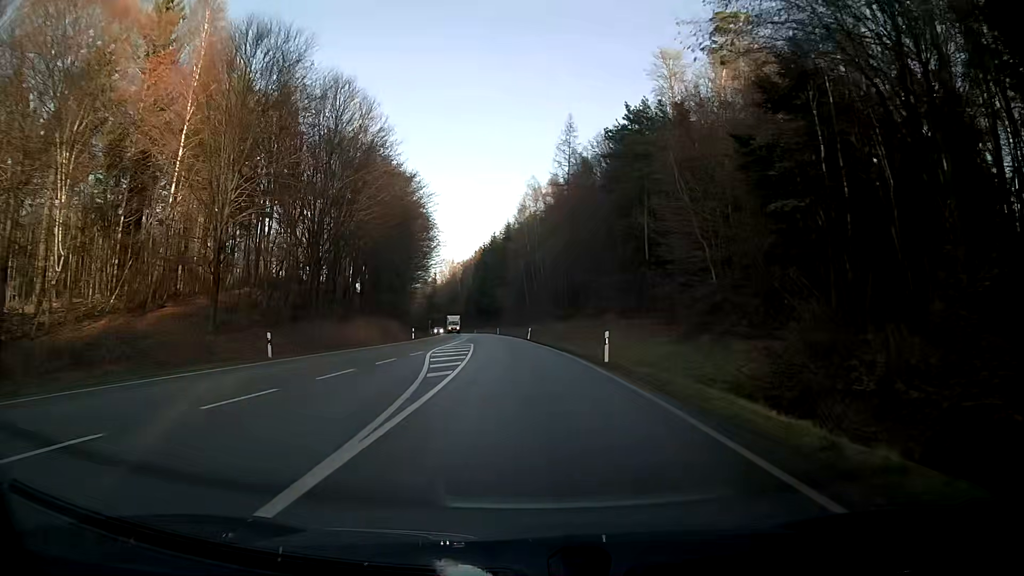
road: secondary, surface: asphalt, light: Day
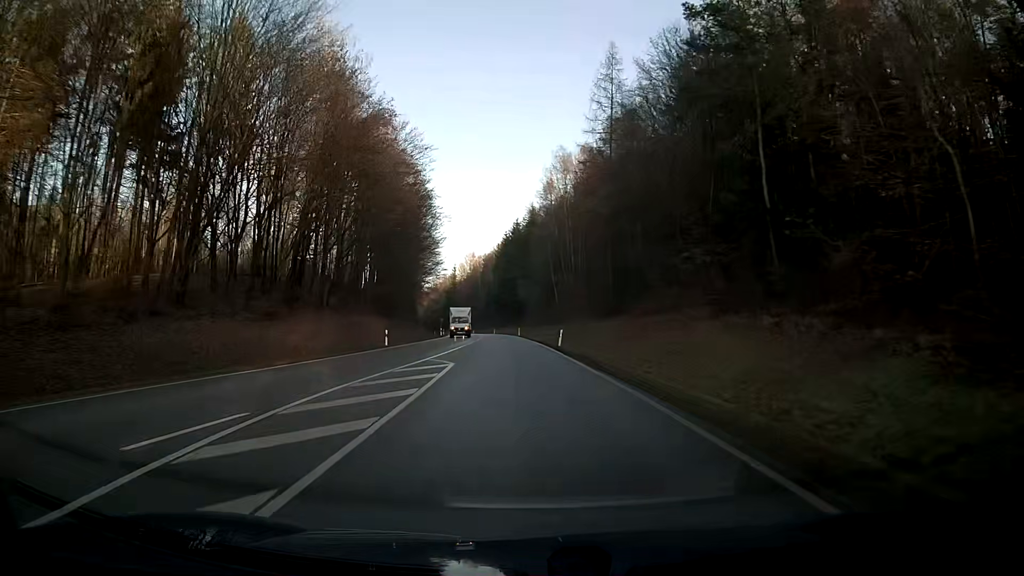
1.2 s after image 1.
(-0.4, +21.4) m; -2°
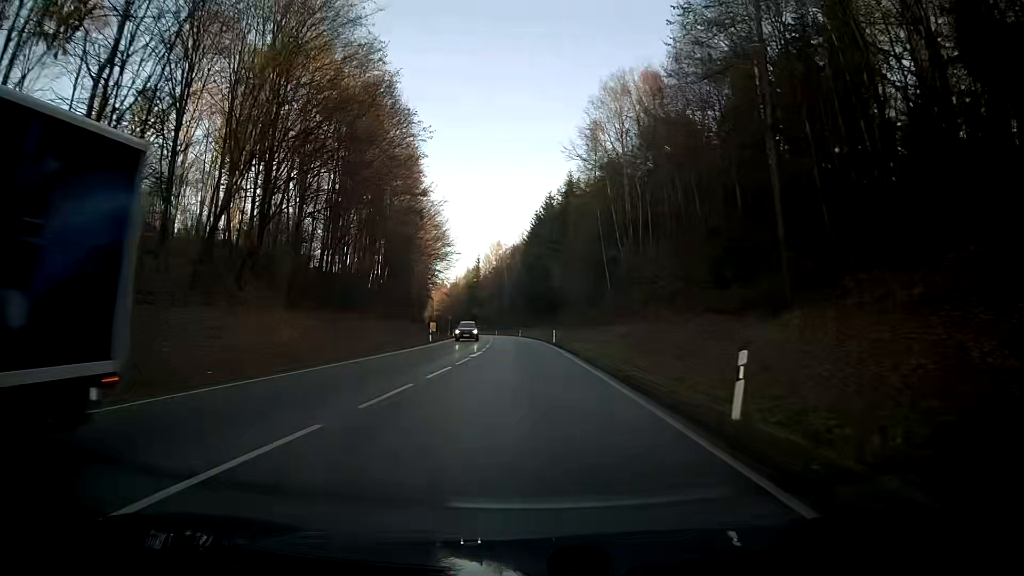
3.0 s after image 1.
(-0.6, +32.3) m; -3°
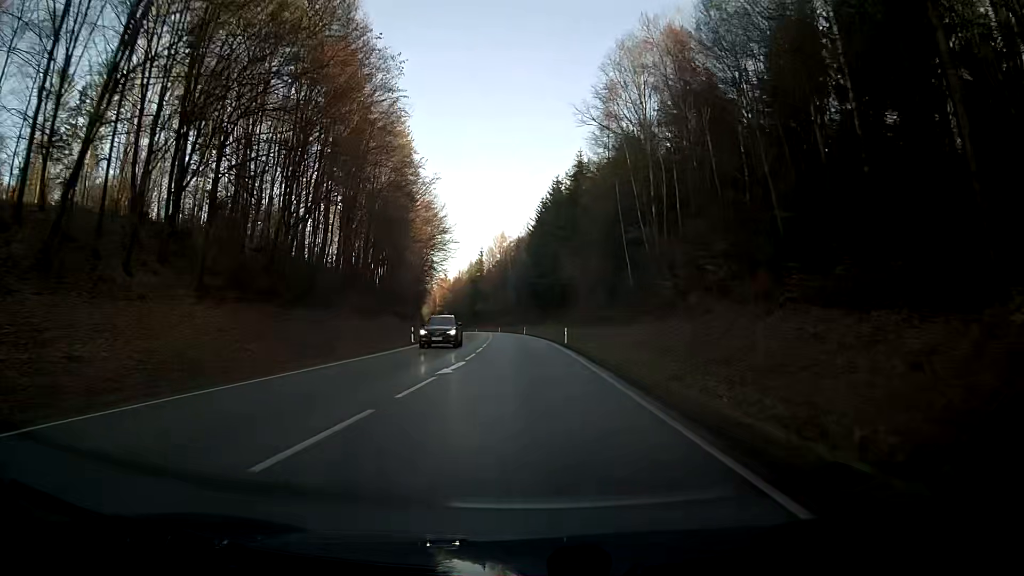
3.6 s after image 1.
(-0.1, +10.8) m; -1°
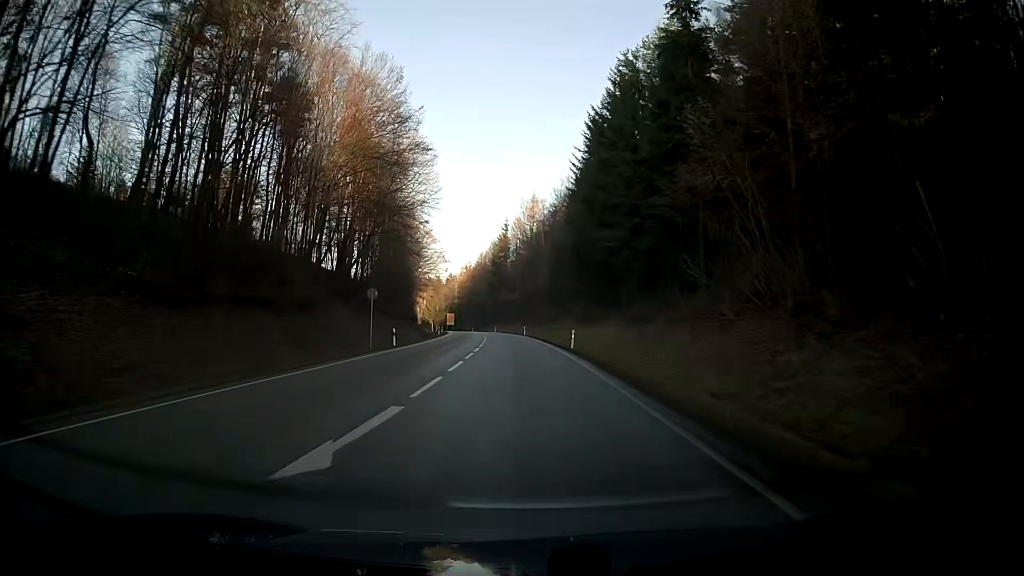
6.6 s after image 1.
(-0.6, +54.1) m; -1°
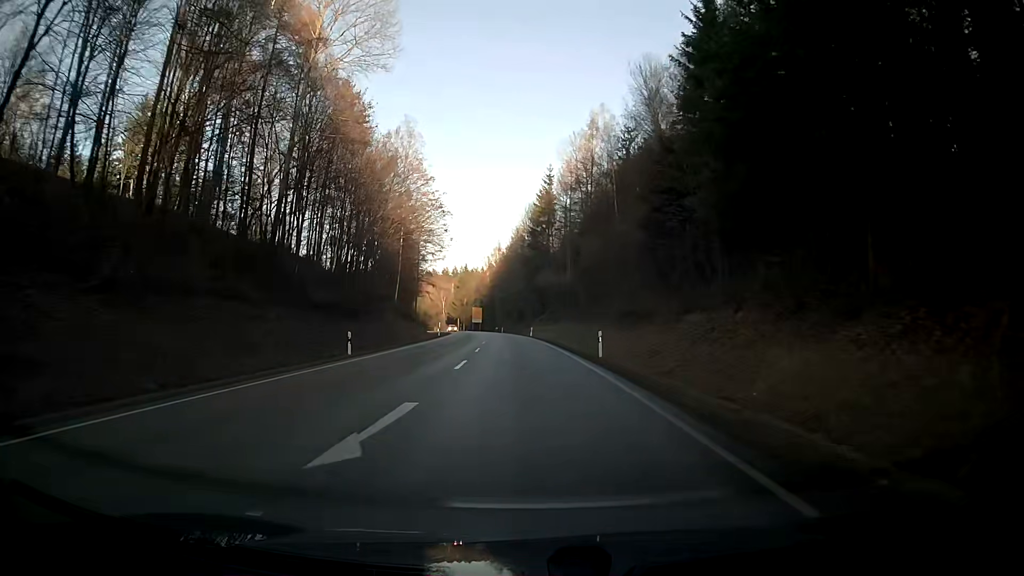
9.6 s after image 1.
(-2.8, +54.0) m; -5°
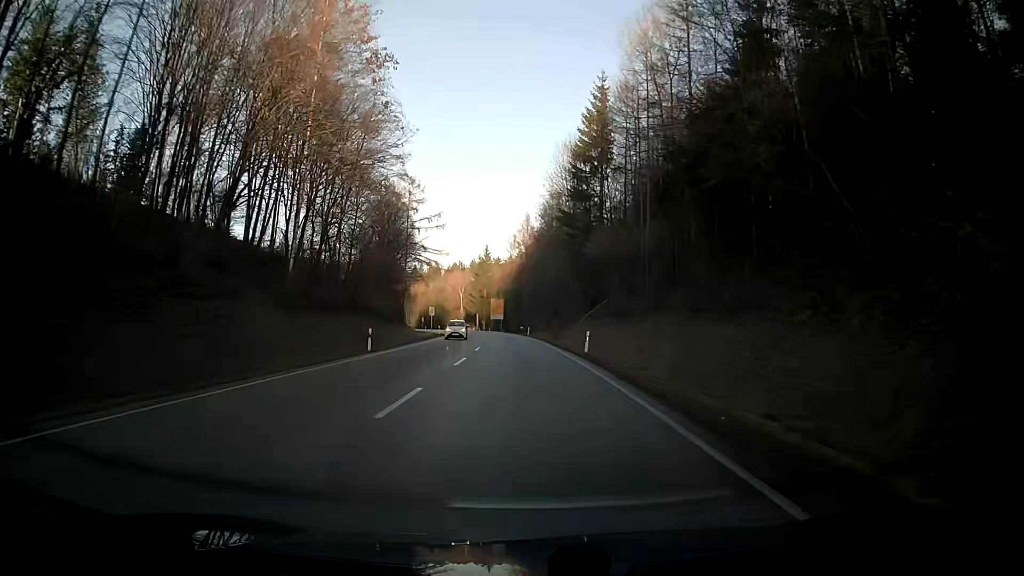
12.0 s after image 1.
(-1.1, +43.2) m; -3°
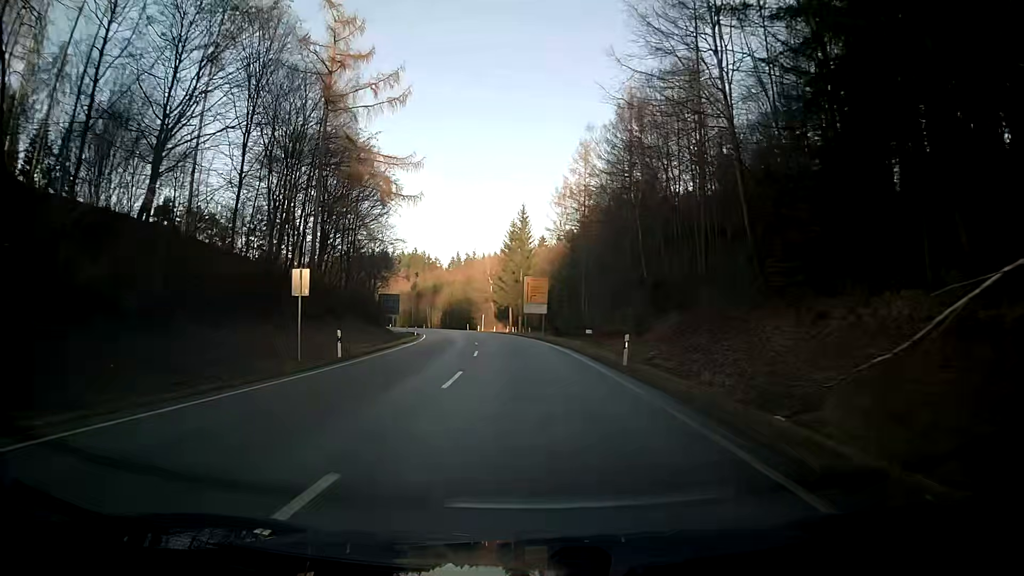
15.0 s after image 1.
(-1.9, +54.0) m; -5°
